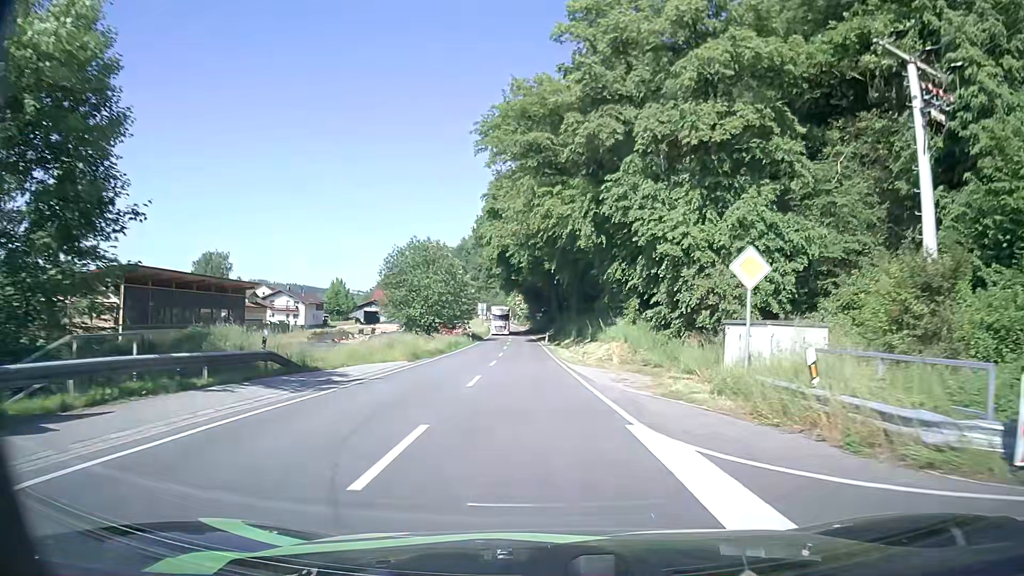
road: secondary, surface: asphalt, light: Day
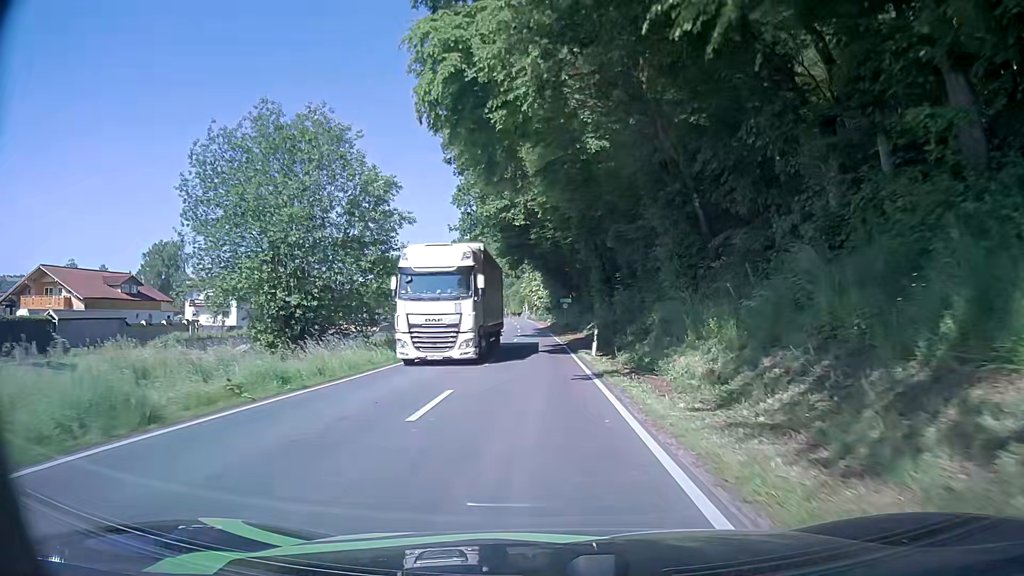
(-1.0, +40.8) m; -3°
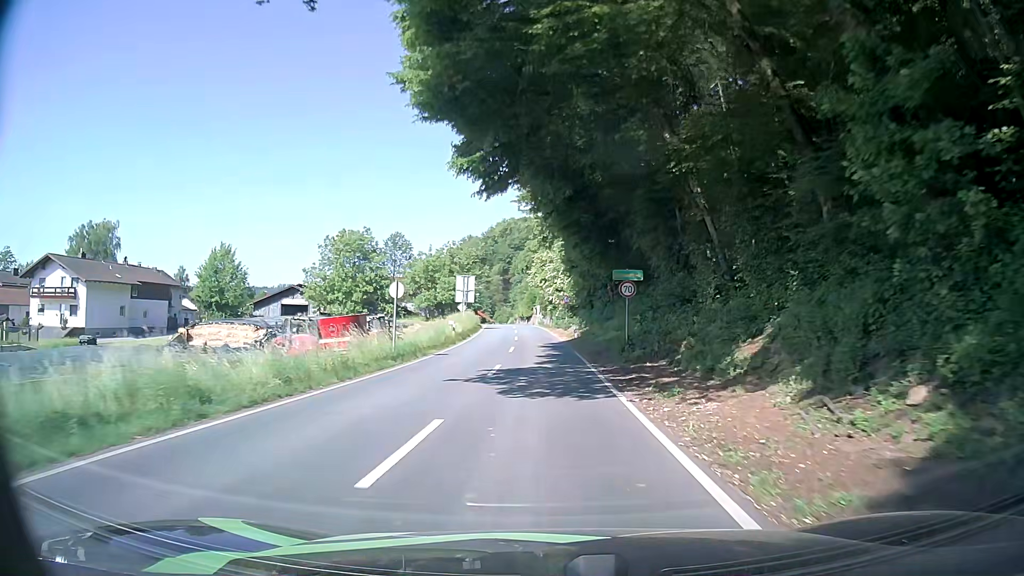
(0.0, +39.7) m; -1°
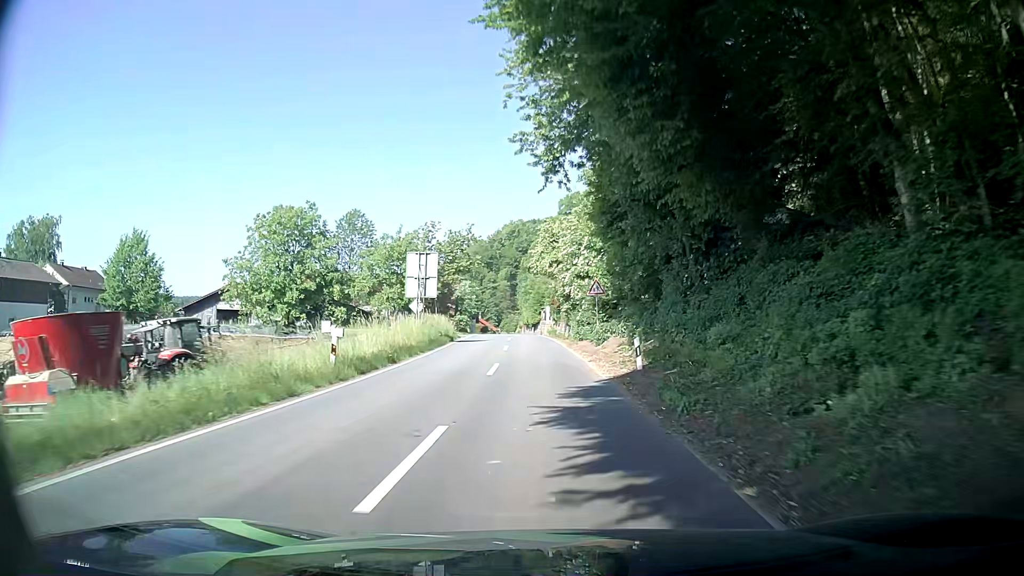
(+0.2, +24.8) m; +1°
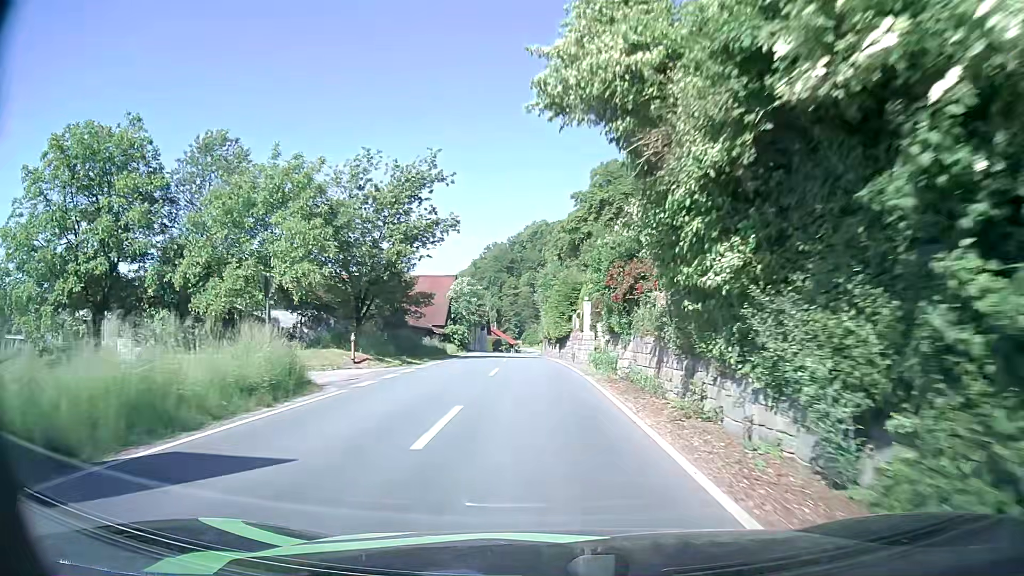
(-1.0, +33.4) m; -3°
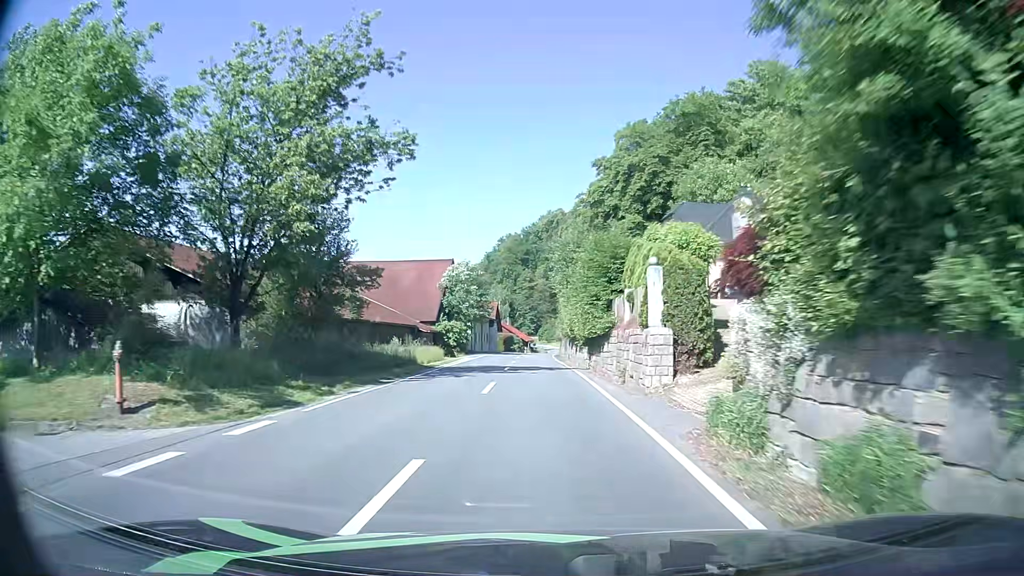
(-0.3, +16.5) m; -2°
